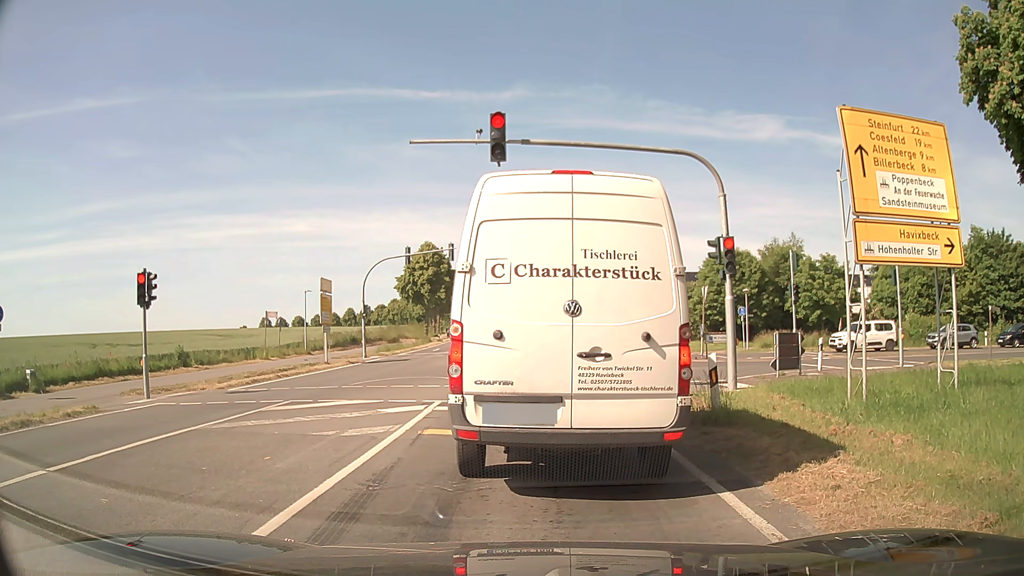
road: secondary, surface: asphalt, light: Day
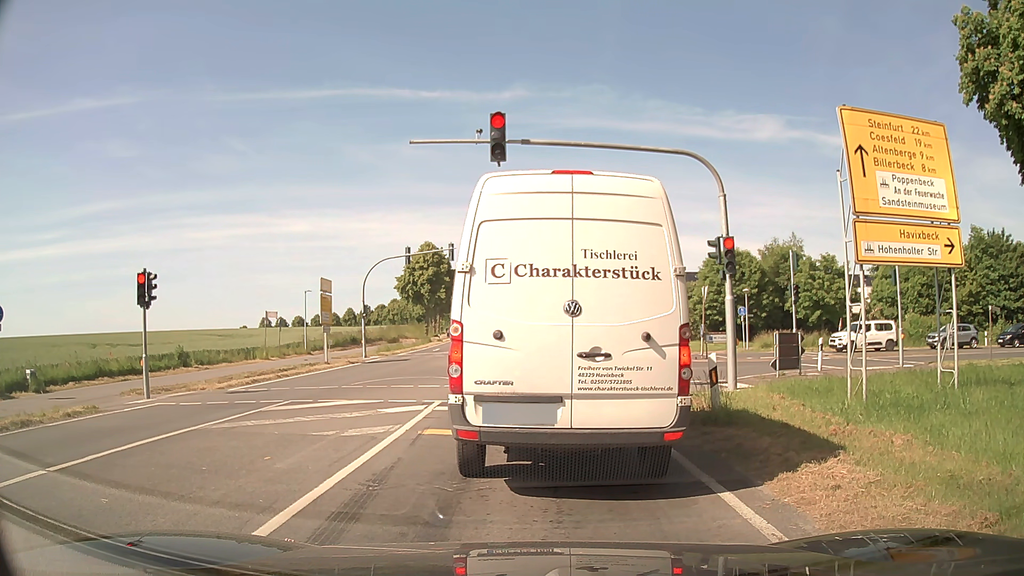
(0.0, 0.0) m; 0°
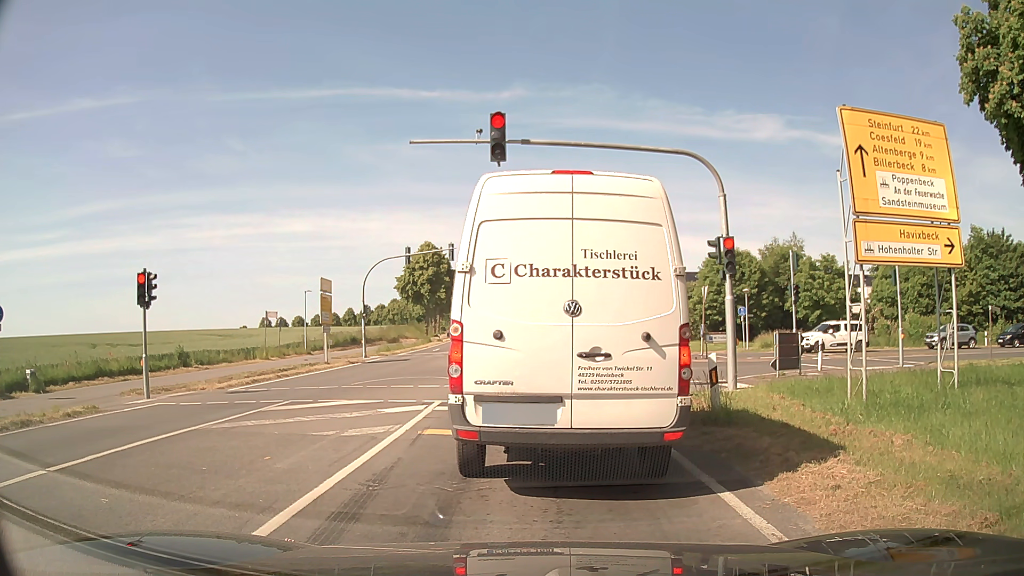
(0.0, 0.0) m; 0°
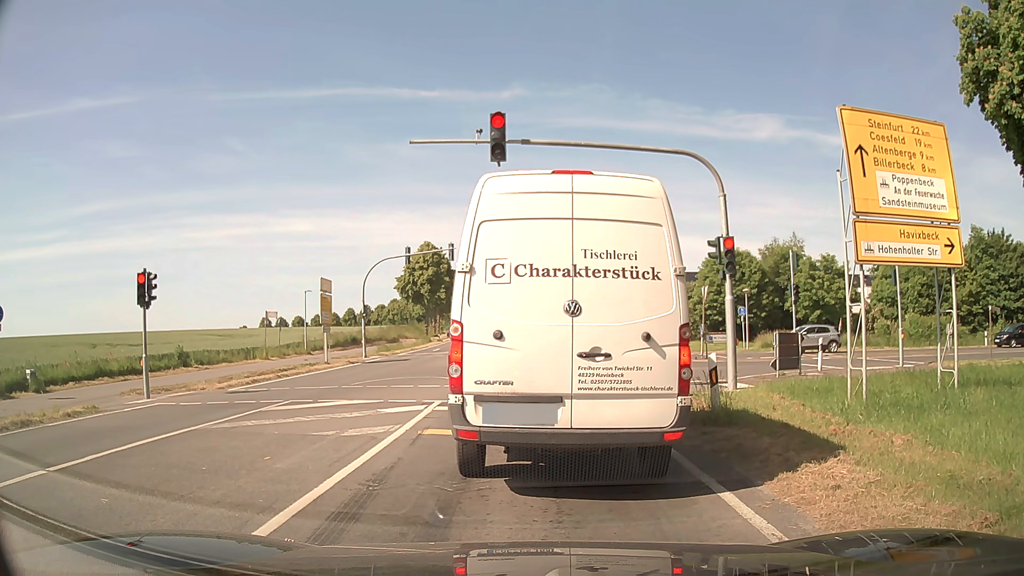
(0.0, 0.0) m; 0°
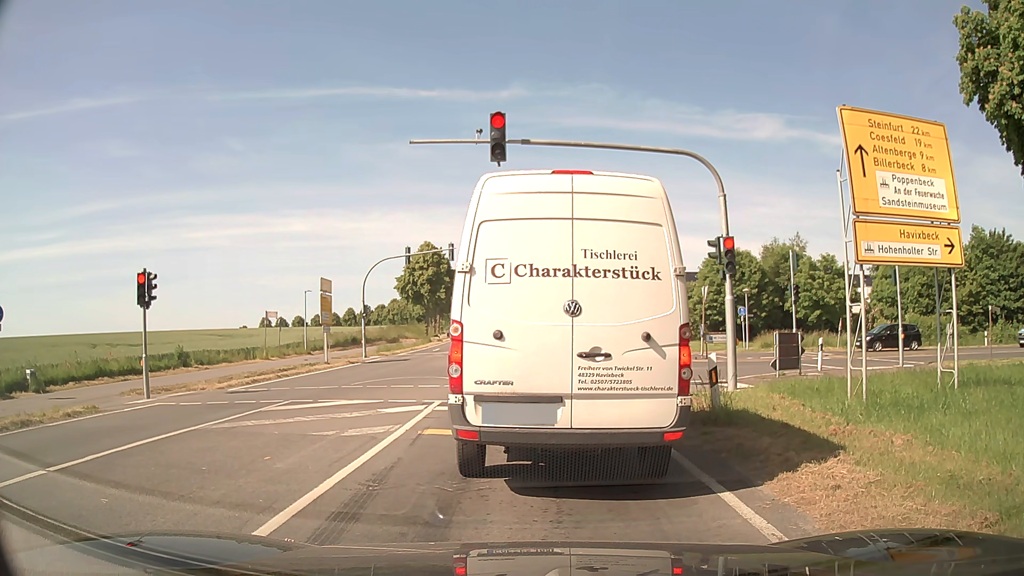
(0.0, 0.0) m; 0°
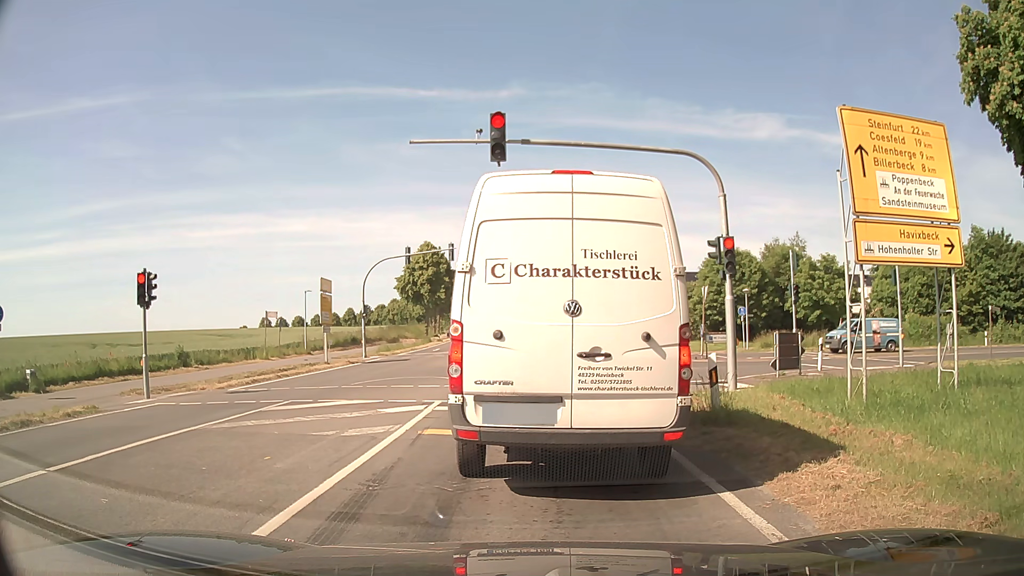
(0.0, 0.0) m; 0°
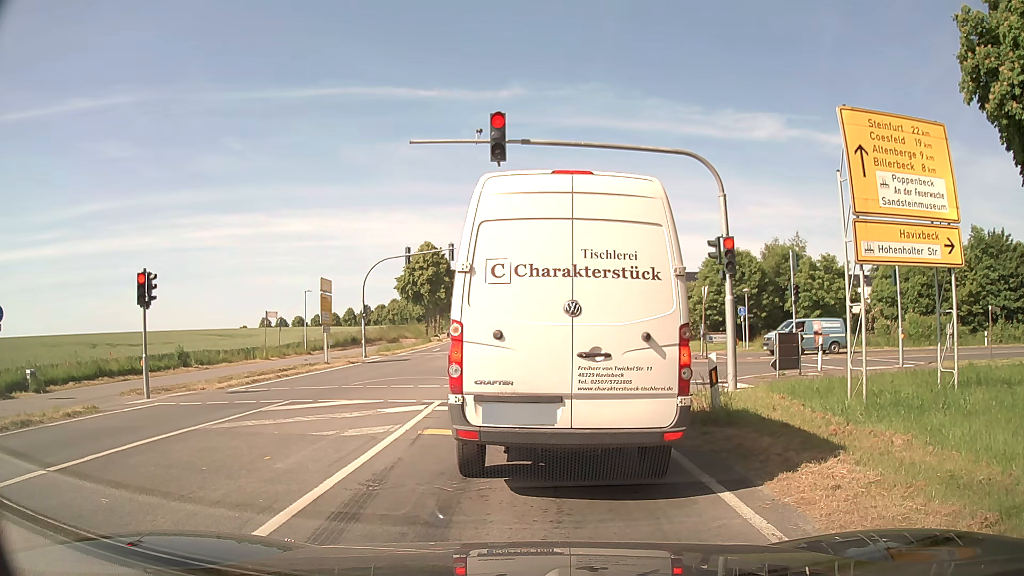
(0.0, 0.0) m; 0°
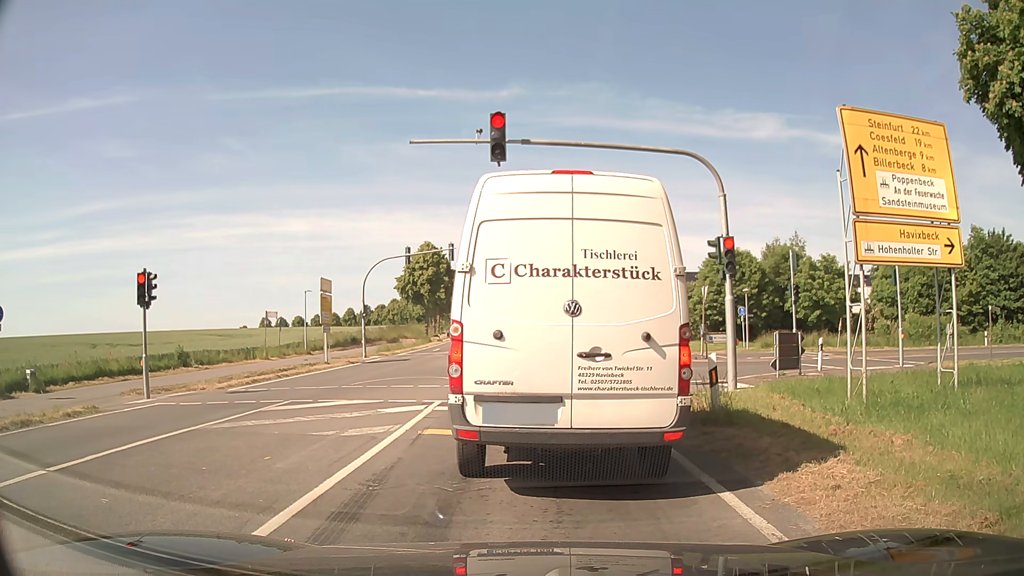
(0.0, 0.0) m; 0°
